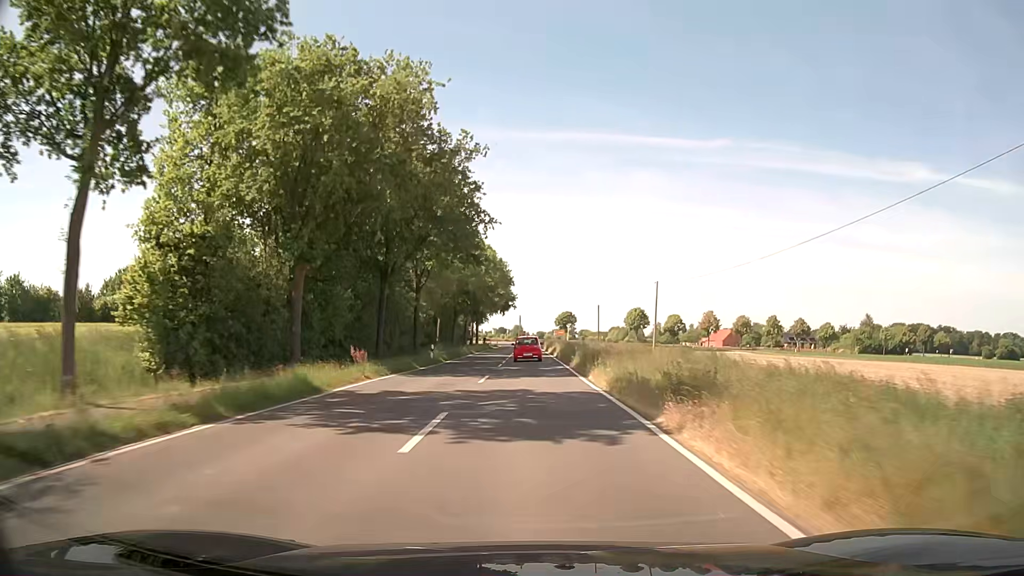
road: secondary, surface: asphalt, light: Day
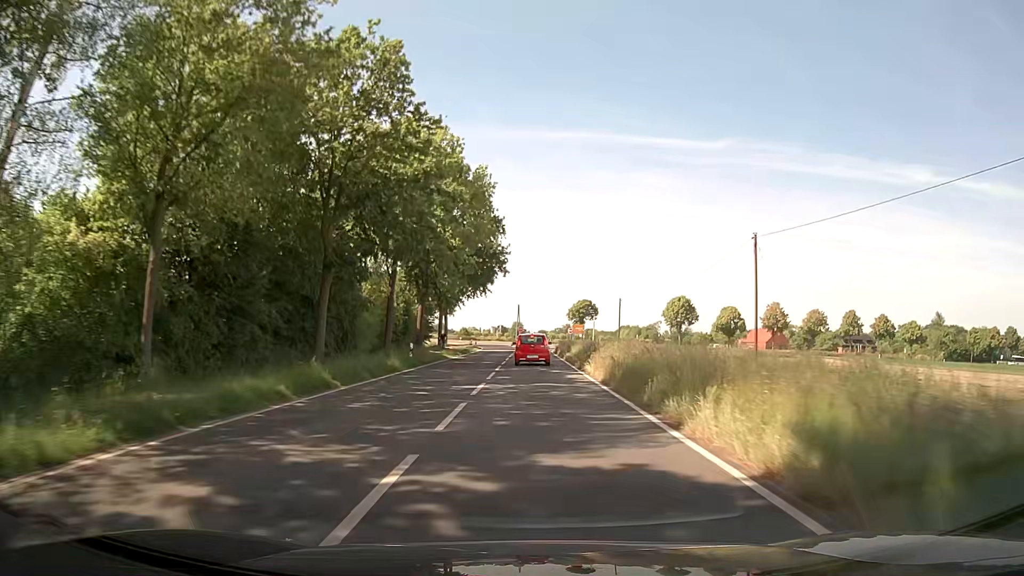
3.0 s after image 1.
(-0.3, +58.9) m; 0°
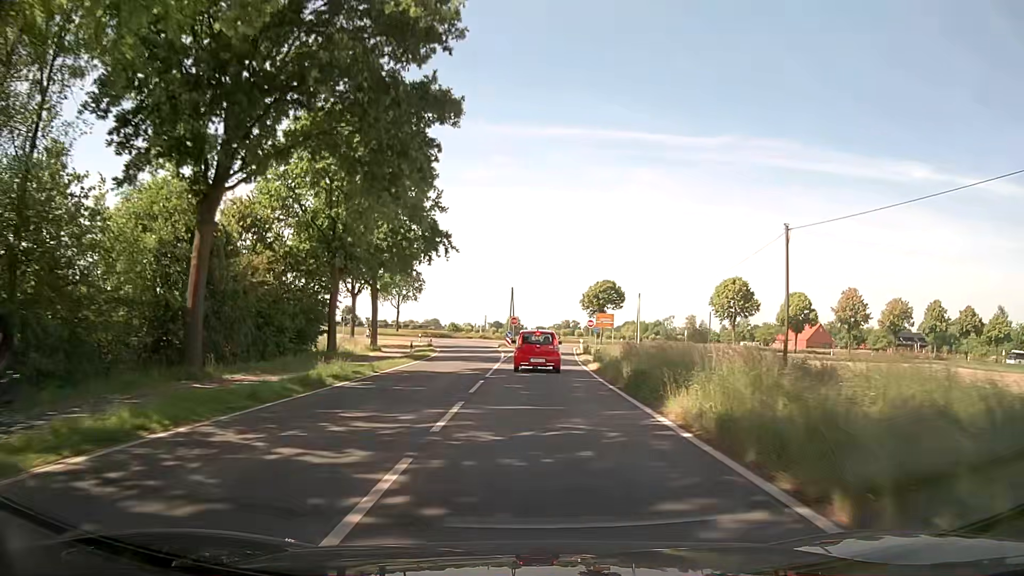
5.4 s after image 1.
(+0.1, +41.9) m; 0°
(0, +10) (0, +20) (0, +30) (0, +40) (+1, +50) (+1, +60) (+2, +70) (+1, +80) (-5, +87) (-15, +89) m
